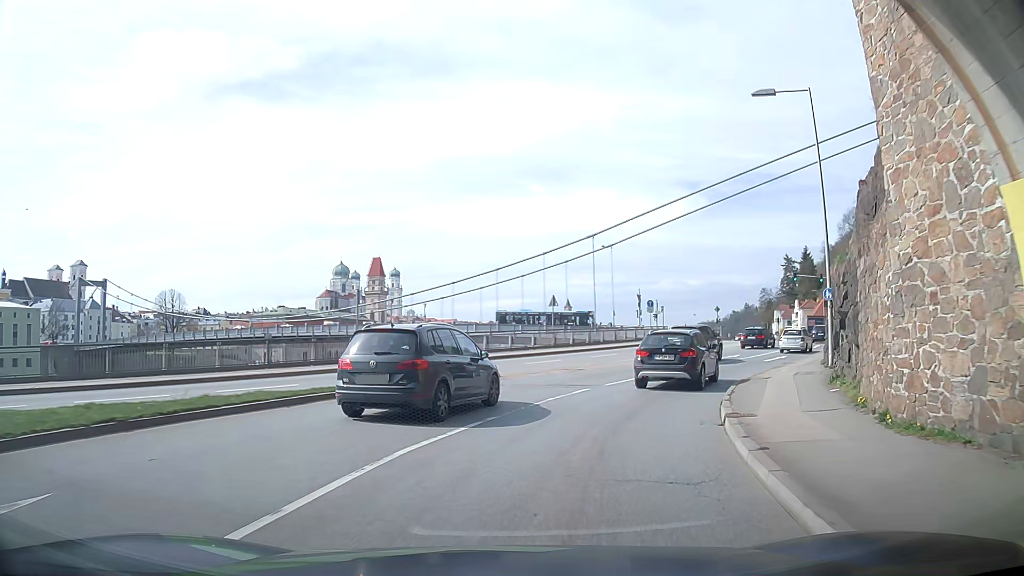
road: primary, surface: asphalt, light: Day
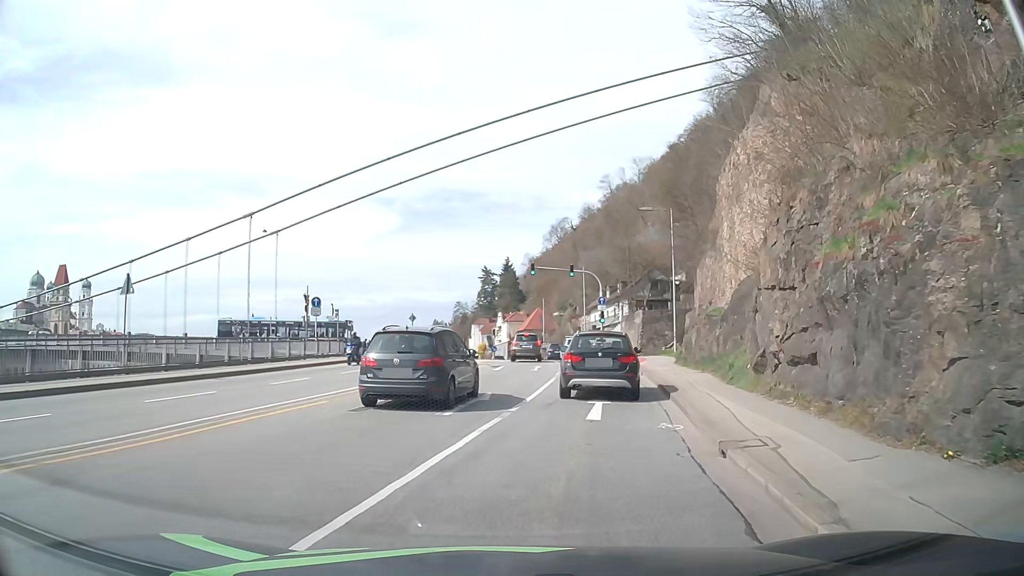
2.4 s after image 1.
(+6.4, +19.2) m; +36°
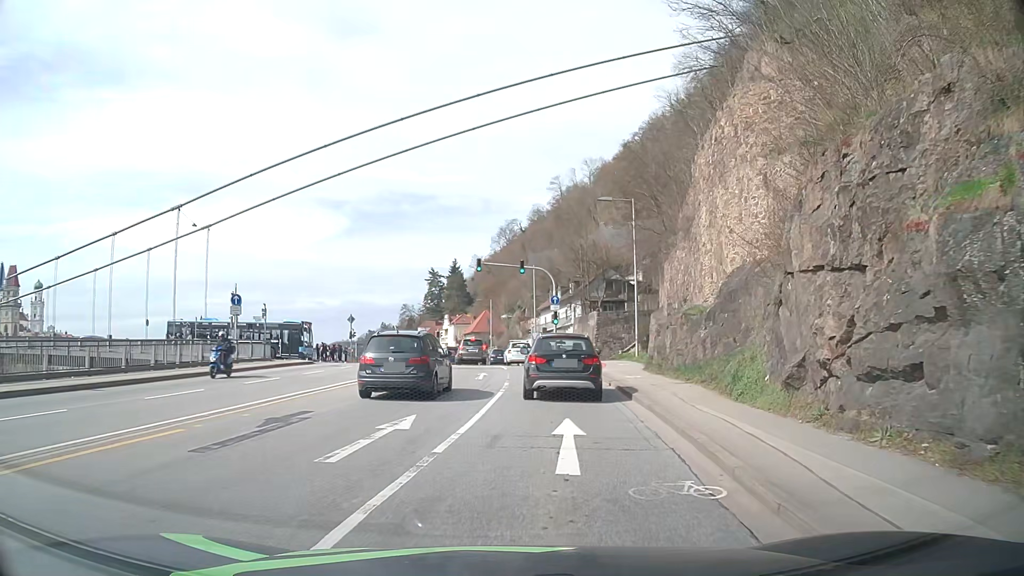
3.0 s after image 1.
(+0.2, +4.5) m; +4°
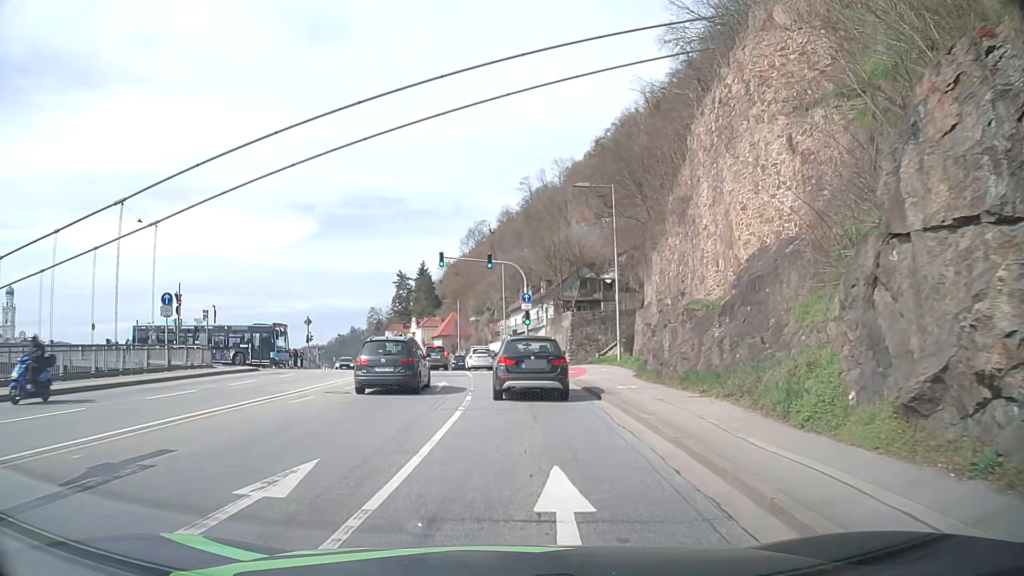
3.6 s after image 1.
(+0.2, +4.5) m; +5°
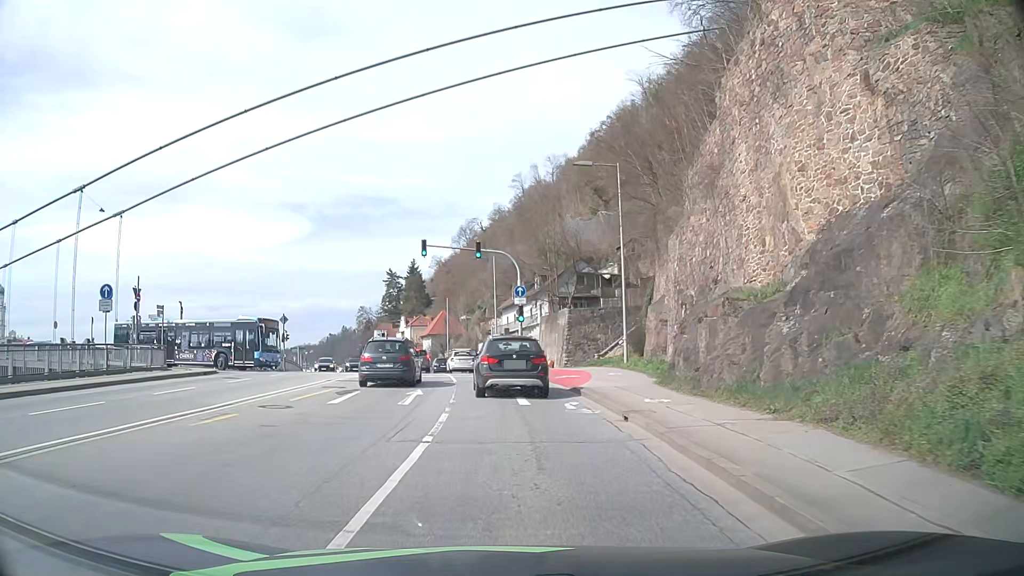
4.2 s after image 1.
(0.0, +4.7) m; -1°
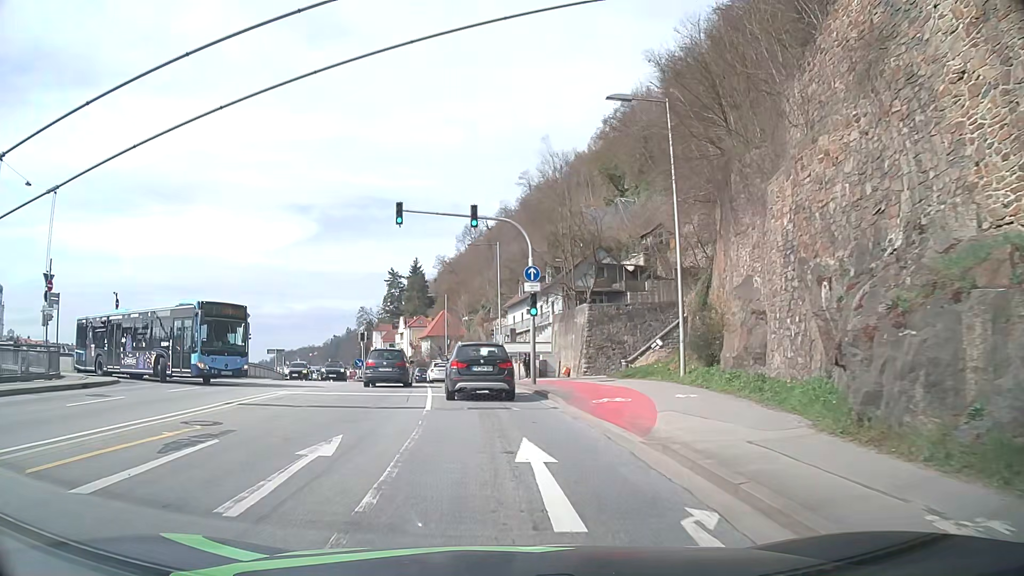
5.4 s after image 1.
(+0.1, +10.0) m; +1°
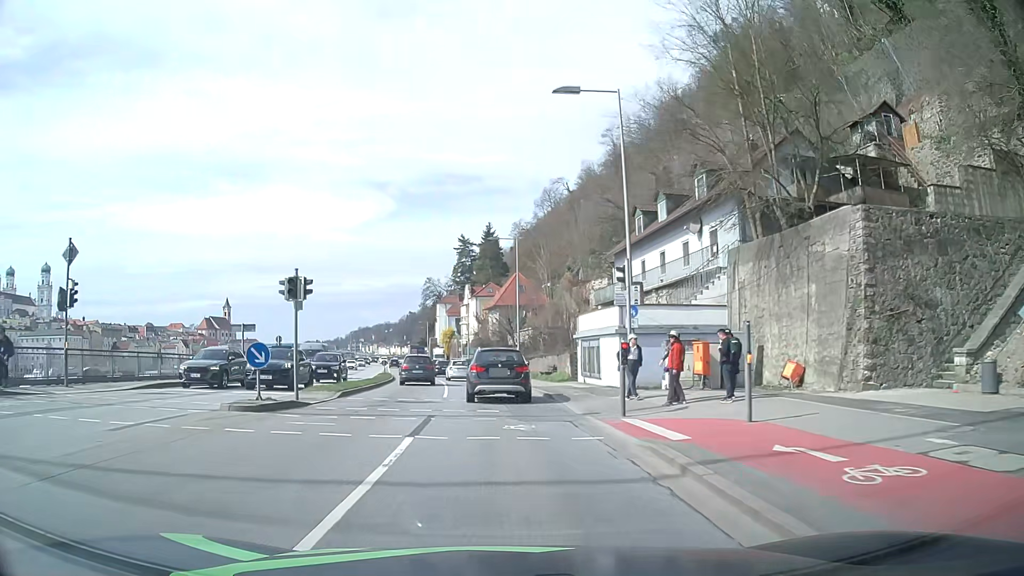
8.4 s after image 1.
(-1.7, +27.8) m; -7°
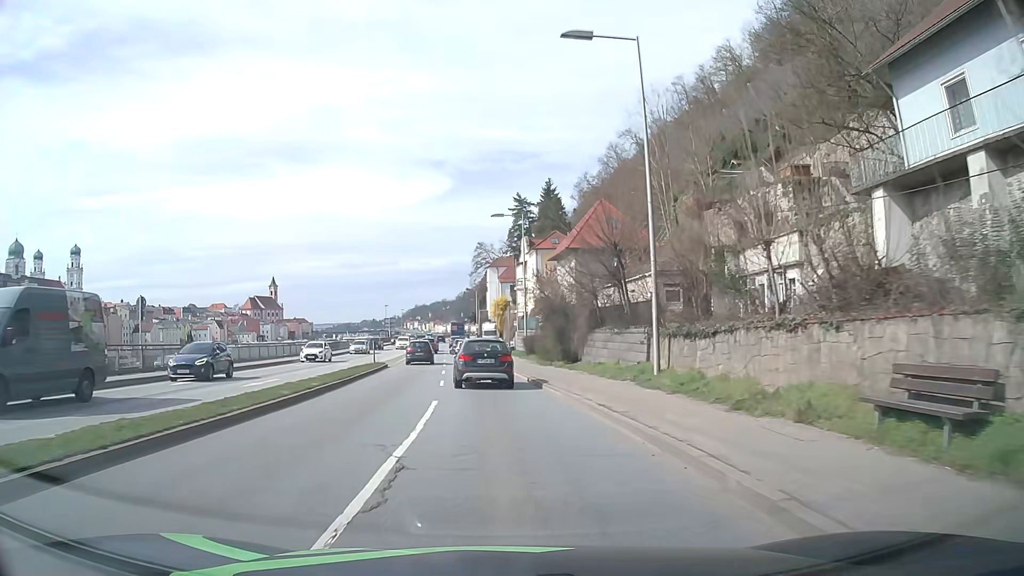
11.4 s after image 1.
(-1.5, +31.1) m; -5°
(0, +10) (-1, +20) (-1, +30) (-2, +40) (-3, +50) (-4, +60) (-4, +70) (-5, +80) (-6, +90) (-7, +100) m
